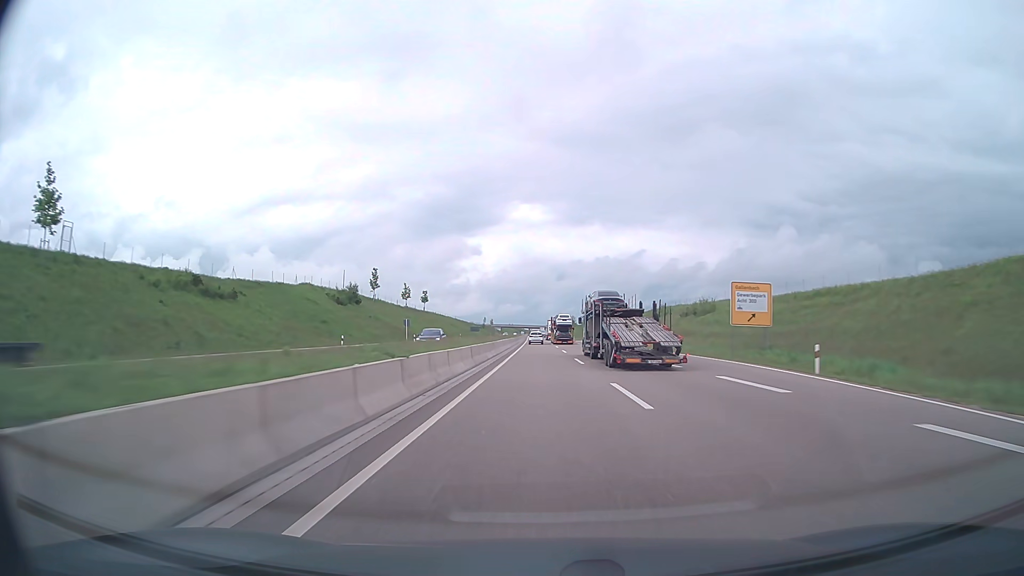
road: trunk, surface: asphalt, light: Day
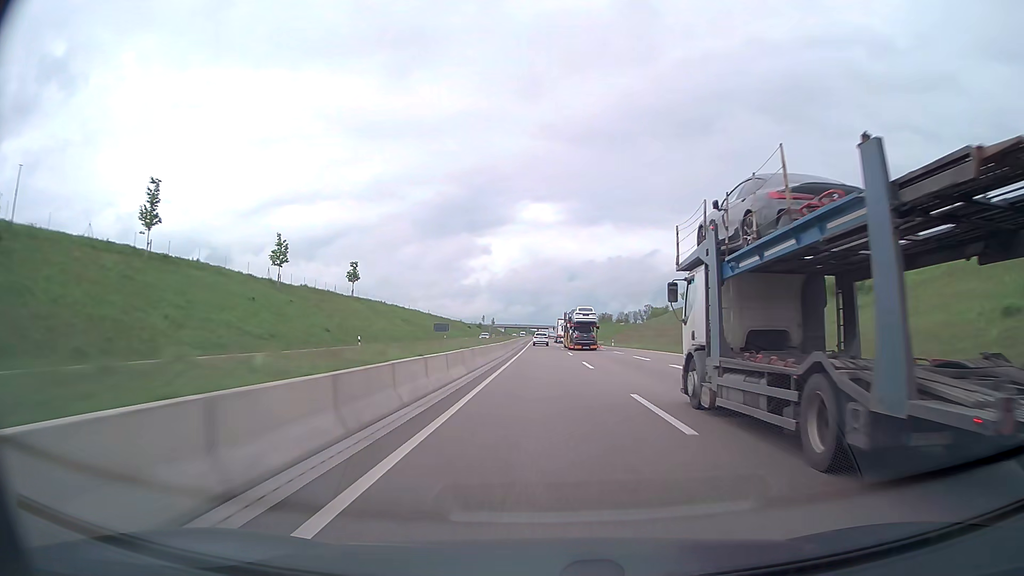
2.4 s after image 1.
(-0.6, +75.1) m; -1°
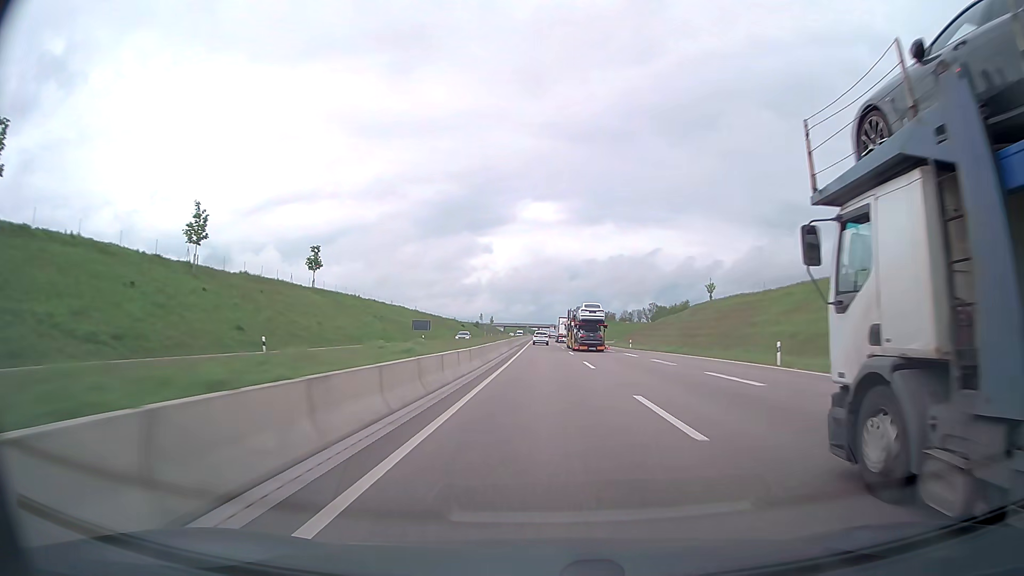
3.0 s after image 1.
(0.0, +18.6) m; 0°
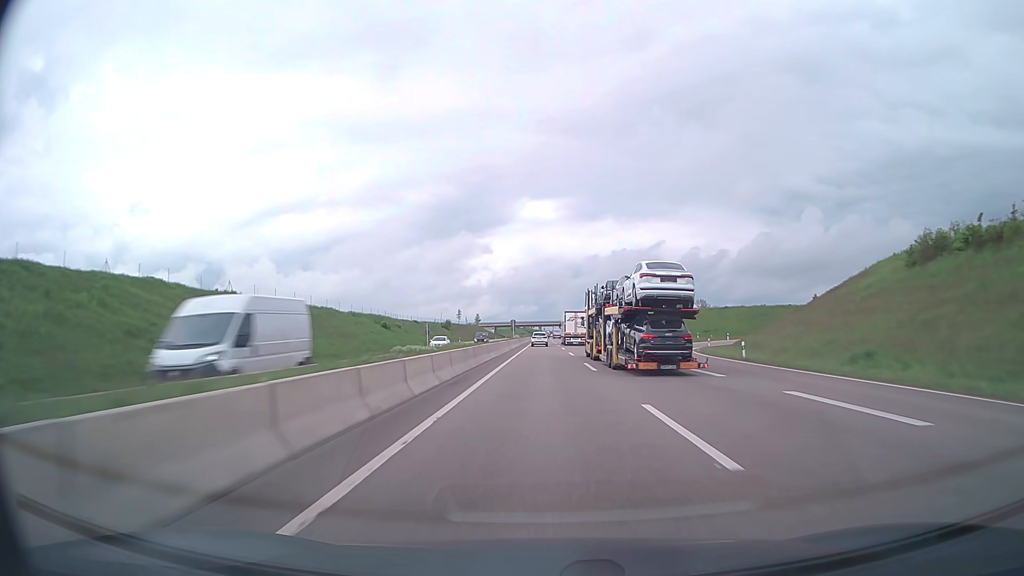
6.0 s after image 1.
(0.0, +92.1) m; 0°
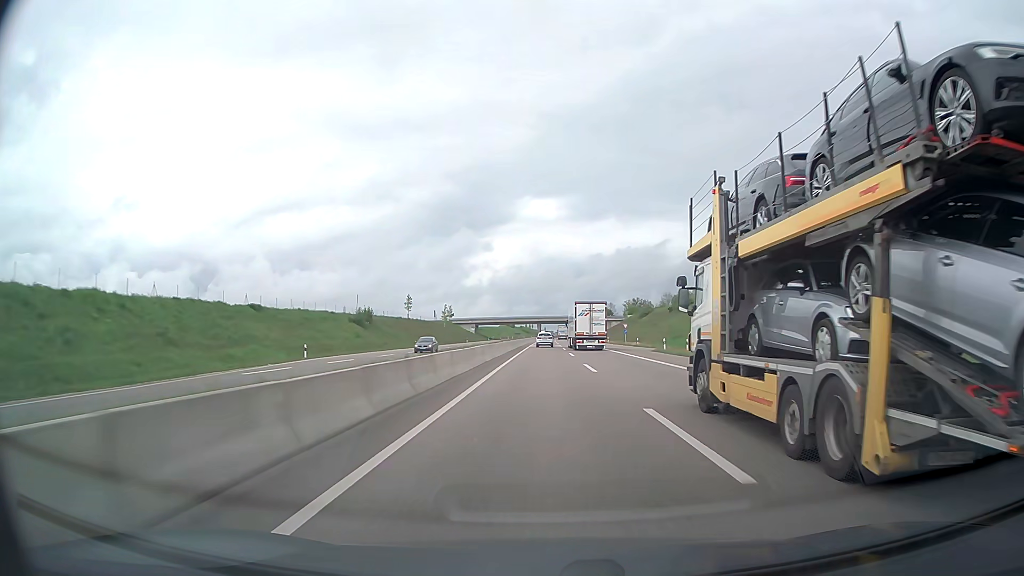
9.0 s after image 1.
(-0.2, +90.9) m; 0°
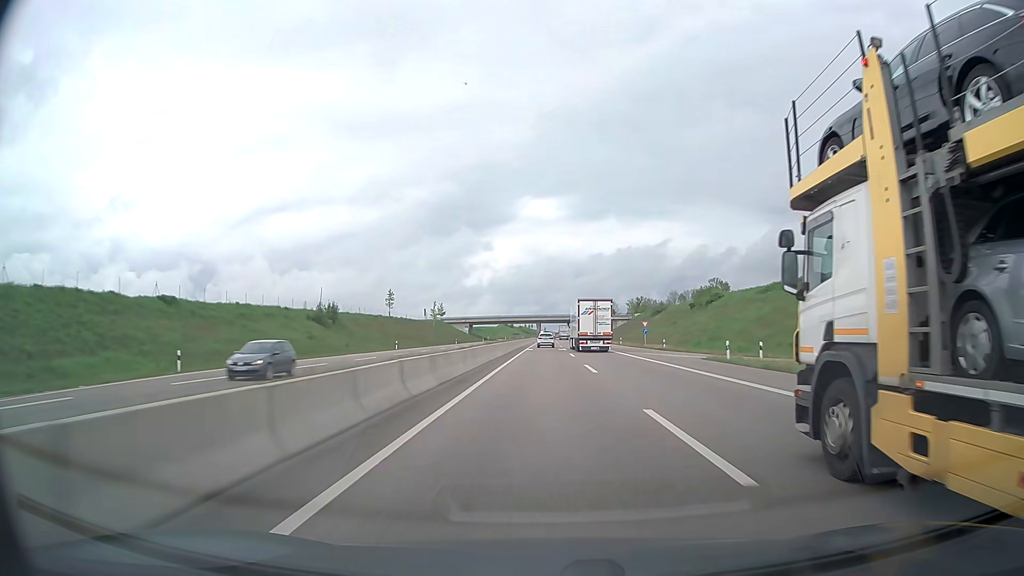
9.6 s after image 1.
(0.0, +18.2) m; 0°
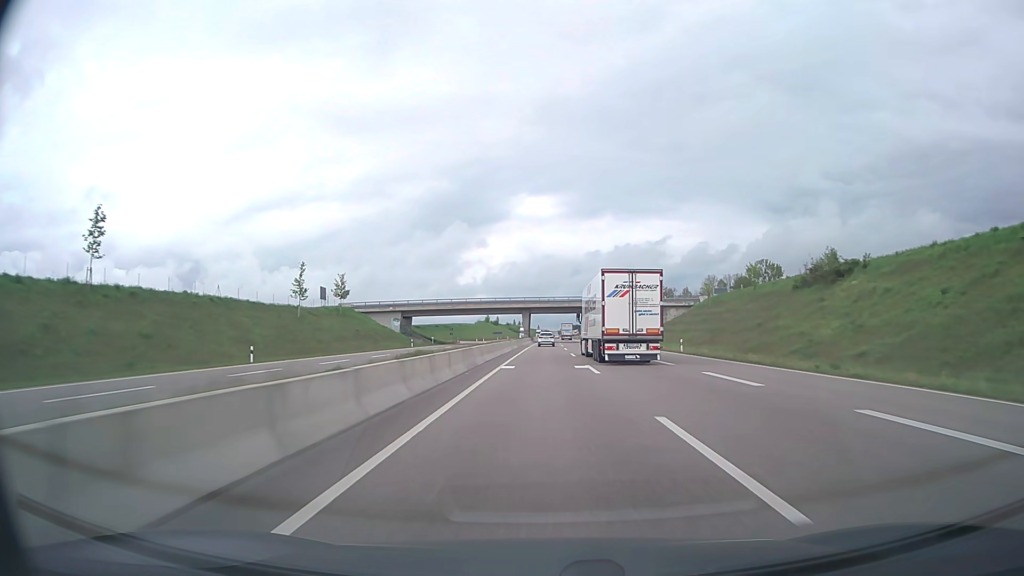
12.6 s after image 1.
(+0.1, +91.6) m; 0°
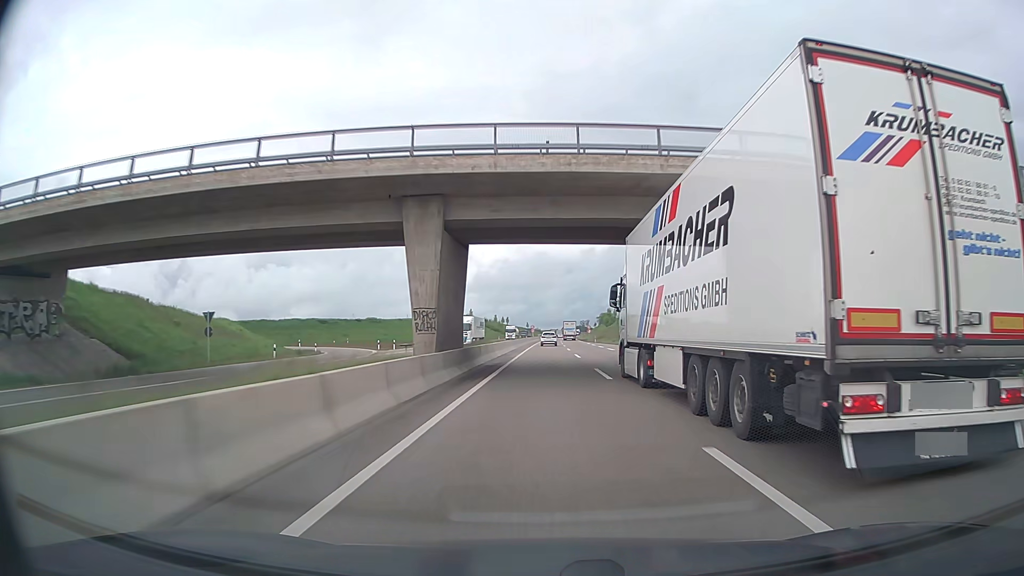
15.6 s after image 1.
(+0.3, +93.4) m; +1°
(0, +10) (0, +20) (0, +30) (0, +40) (0, +50) (0, +60) (+1, +70) (+1, +80) (+1, +90) (+1, +100) m
